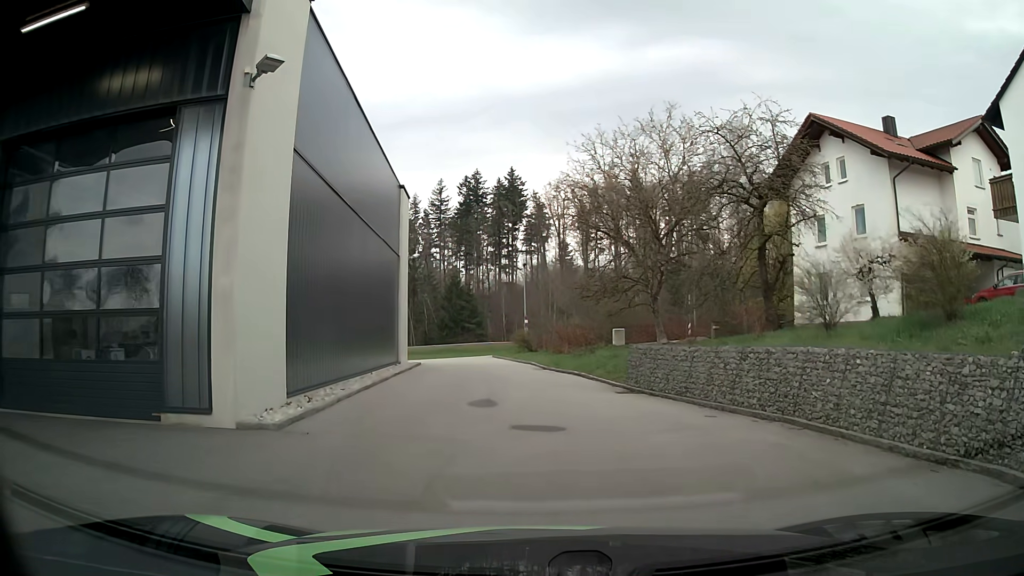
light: Day
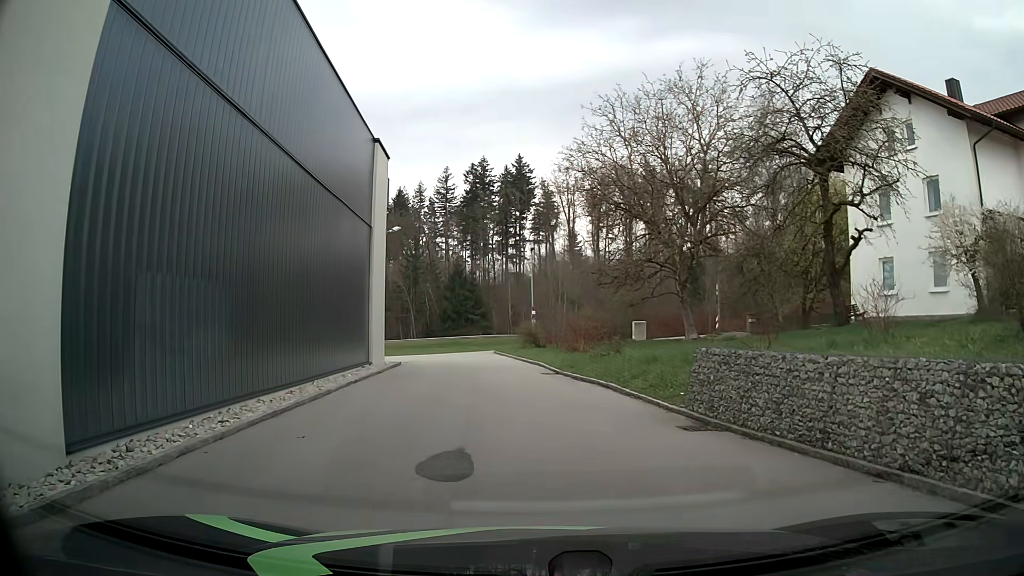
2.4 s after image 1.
(0.0, +6.2) m; -1°
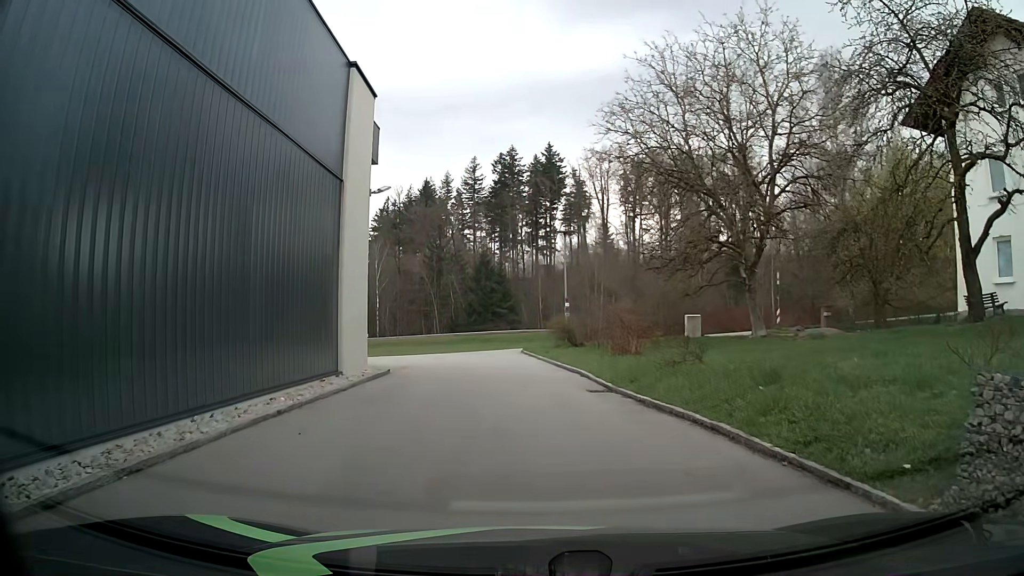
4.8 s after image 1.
(-0.2, +6.7) m; -2°
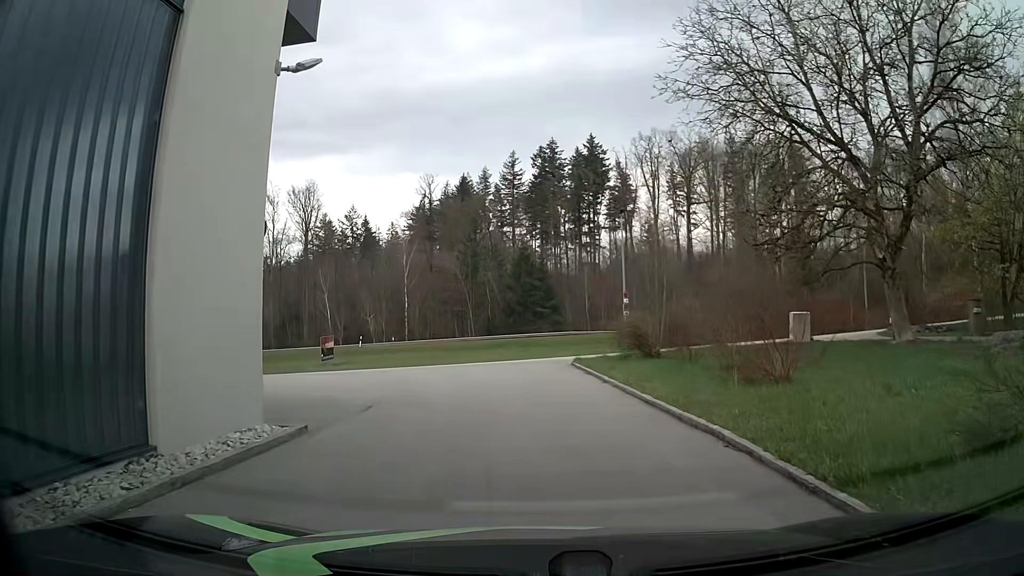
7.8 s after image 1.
(-0.5, +9.6) m; -3°
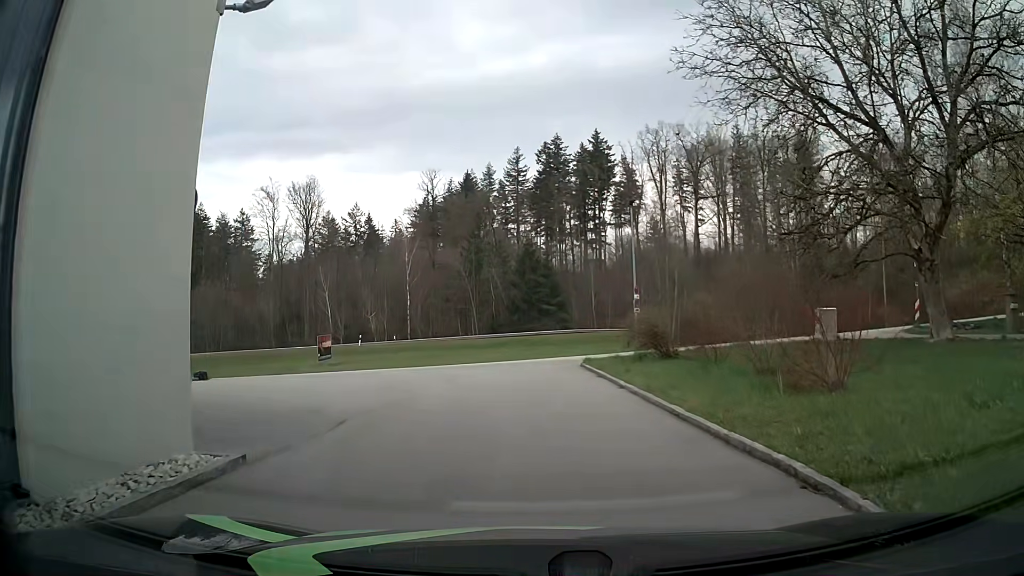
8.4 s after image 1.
(0.0, +2.1) m; -1°
